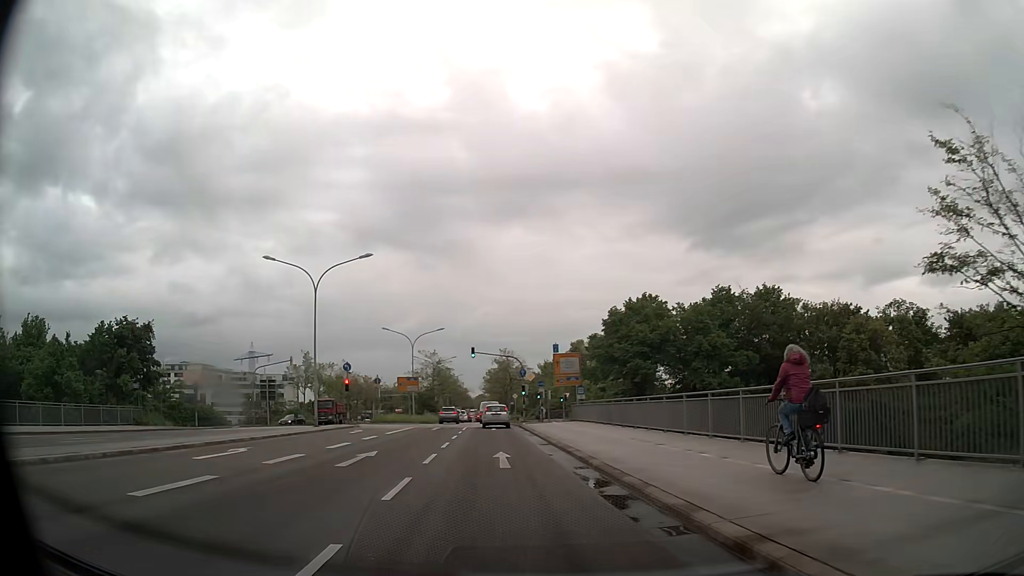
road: primary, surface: asphalt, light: Day
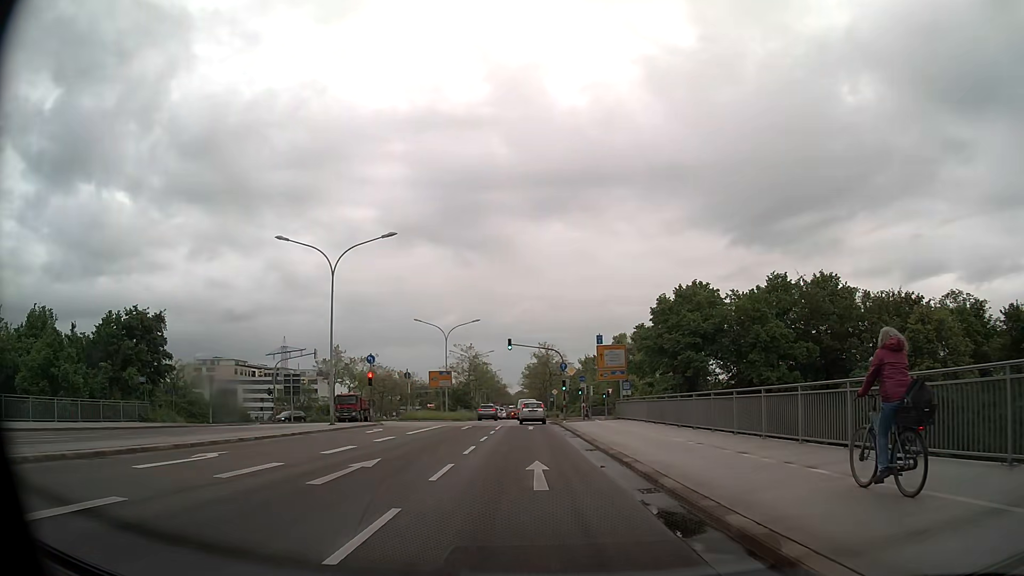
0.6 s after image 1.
(-0.2, +4.1) m; -5°
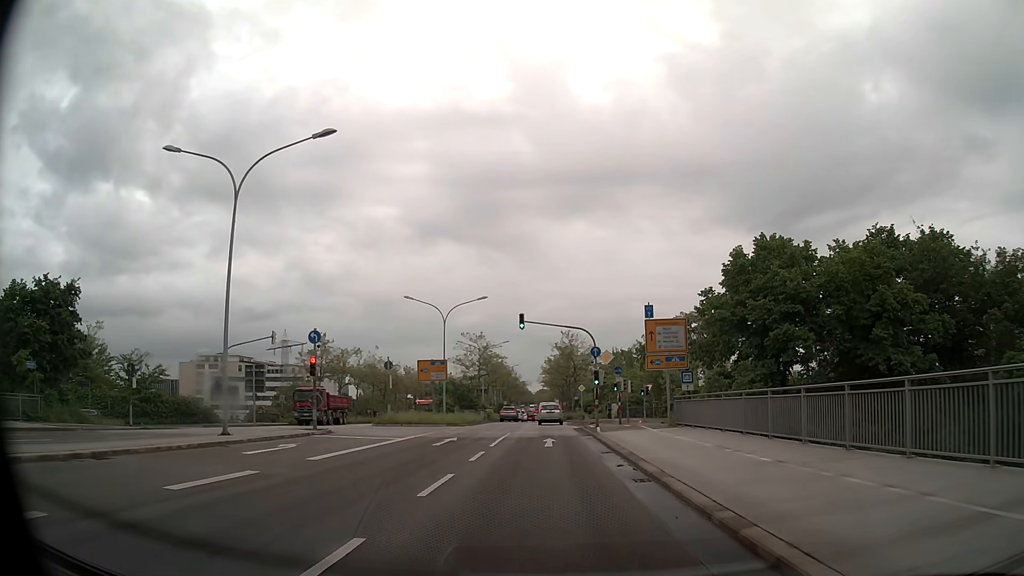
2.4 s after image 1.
(-0.3, +14.2) m; -2°
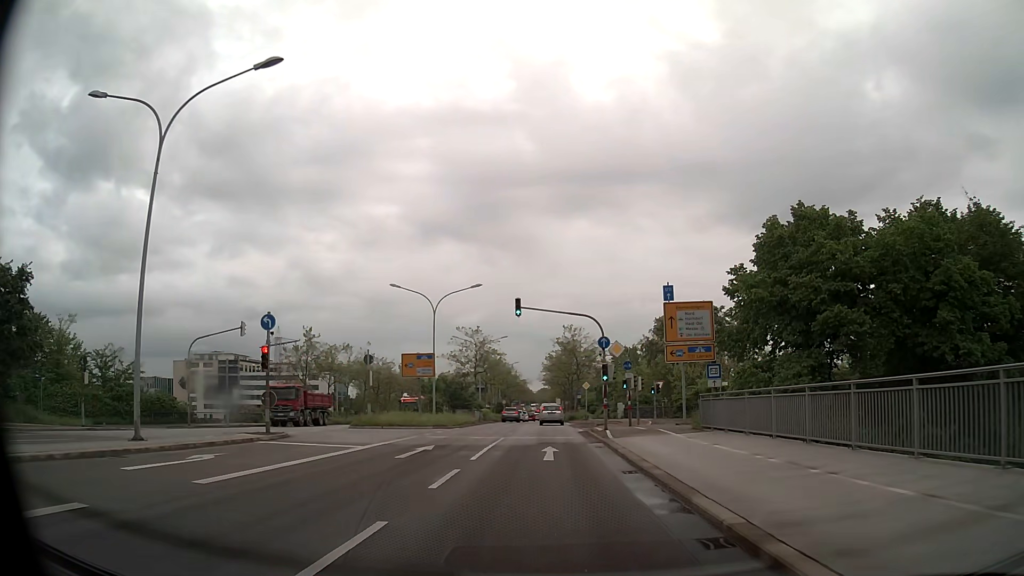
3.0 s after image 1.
(0.0, +5.2) m; 0°
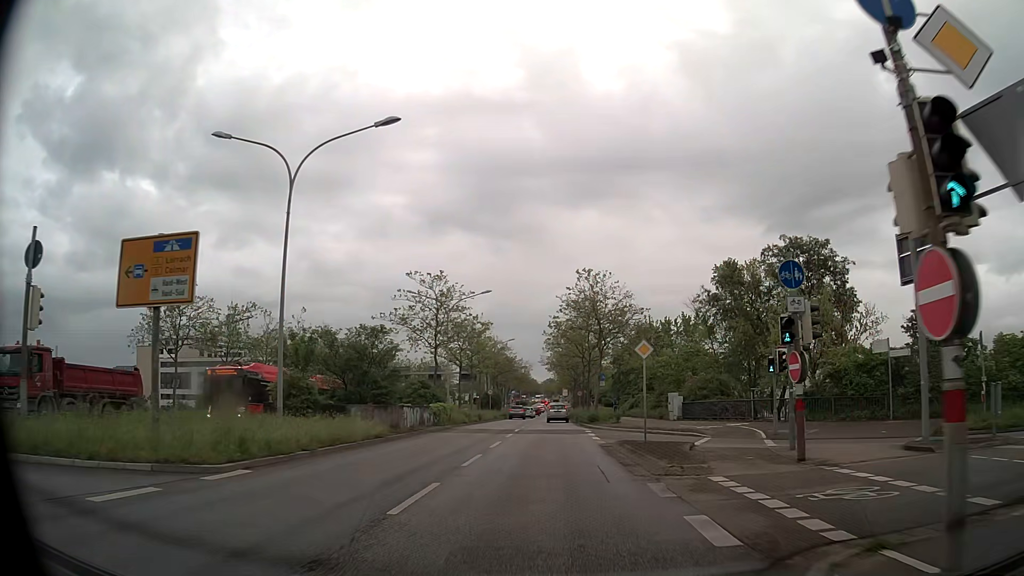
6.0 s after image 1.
(-0.2, +28.1) m; -1°
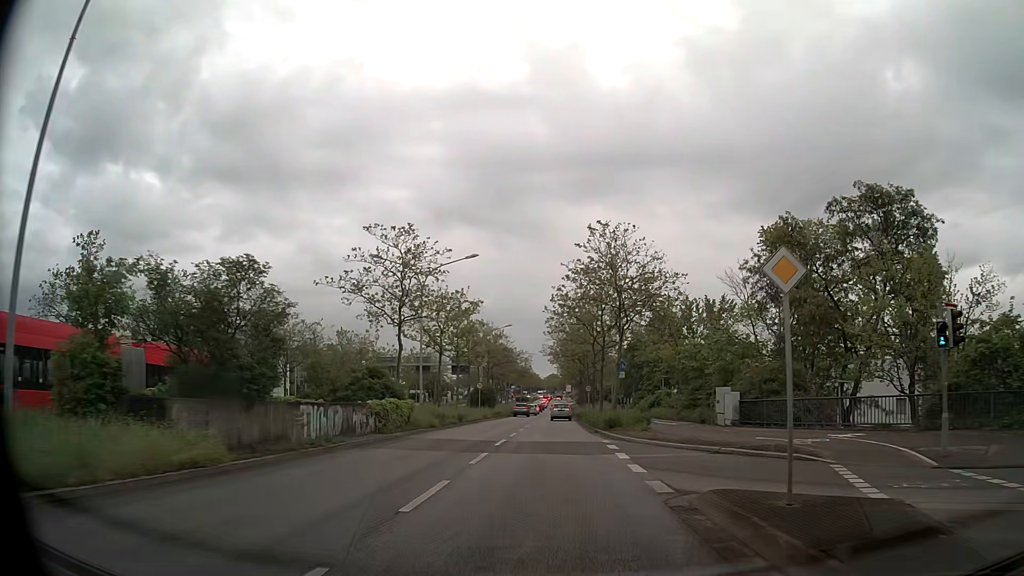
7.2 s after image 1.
(0.0, +11.7) m; 0°
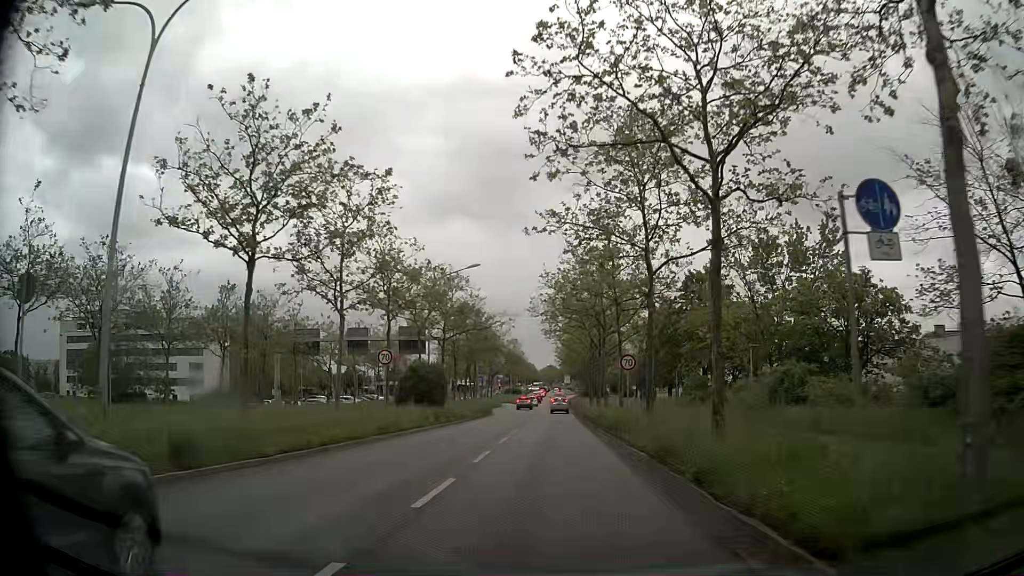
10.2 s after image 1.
(+0.1, +29.7) m; 0°
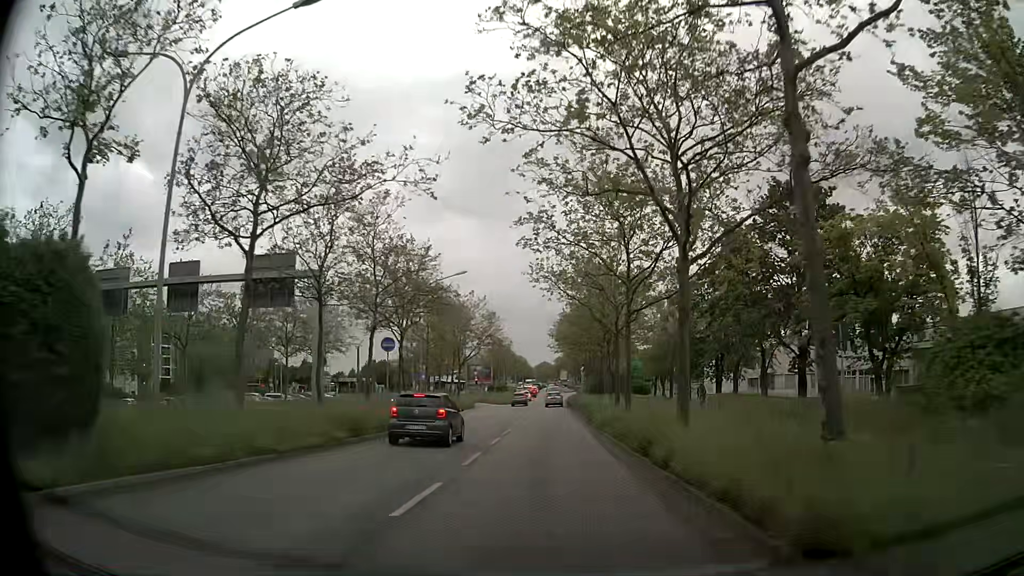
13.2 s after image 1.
(+0.1, +30.6) m; 0°
